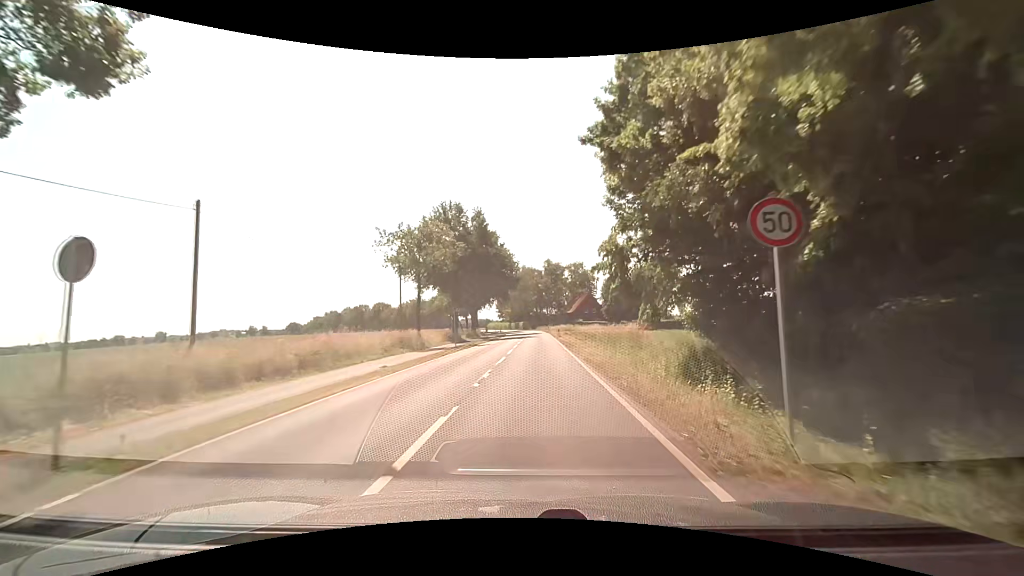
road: secondary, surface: asphalt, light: Day
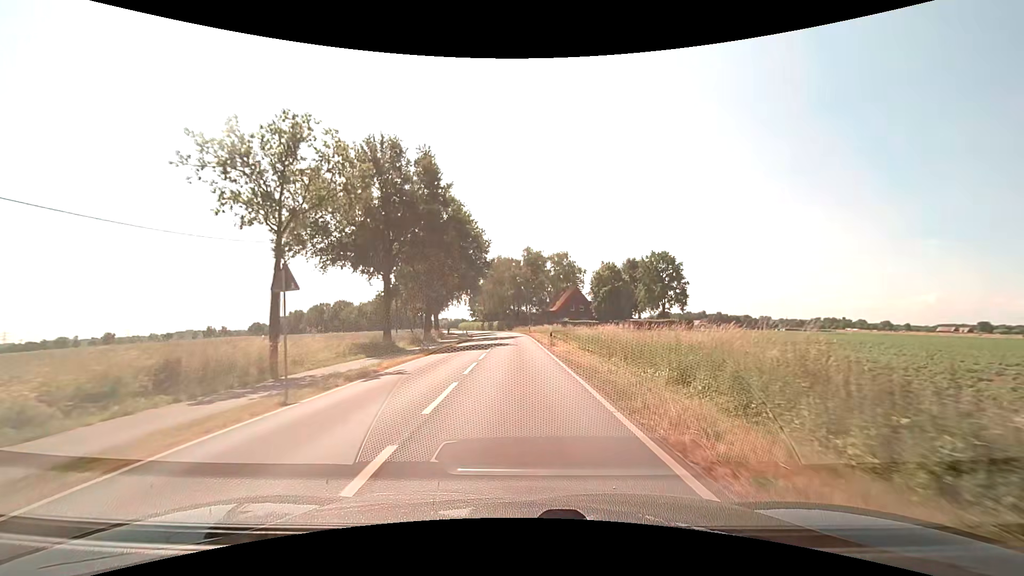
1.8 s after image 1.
(+0.1, +21.3) m; +2°
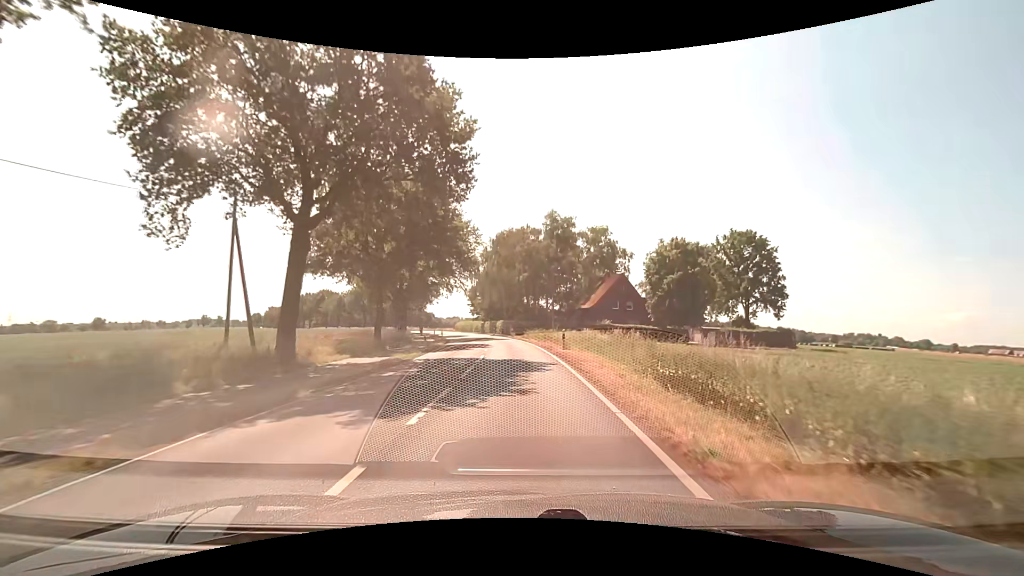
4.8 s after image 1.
(-0.5, +37.0) m; -2°
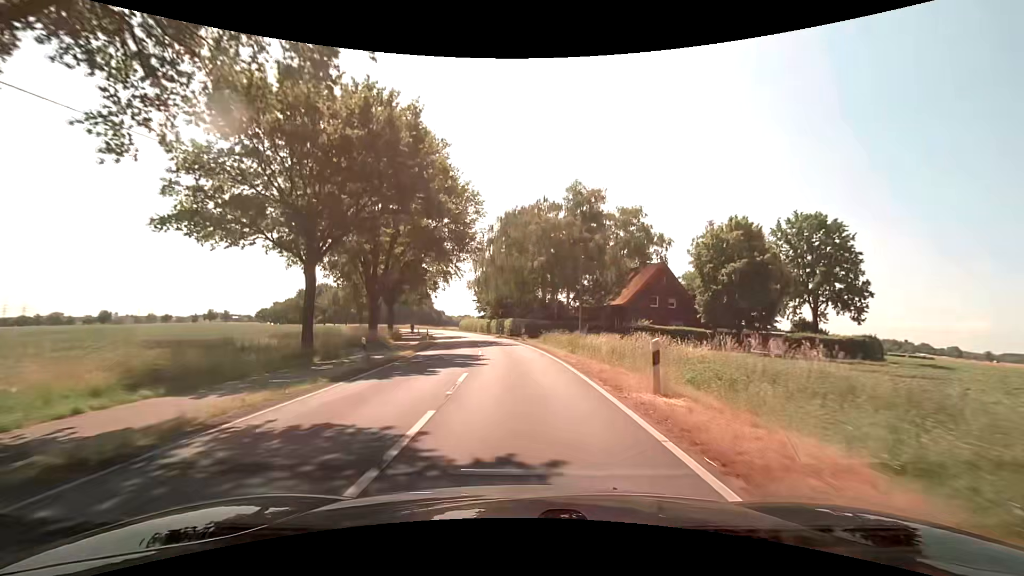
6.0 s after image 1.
(-0.1, +15.0) m; -1°
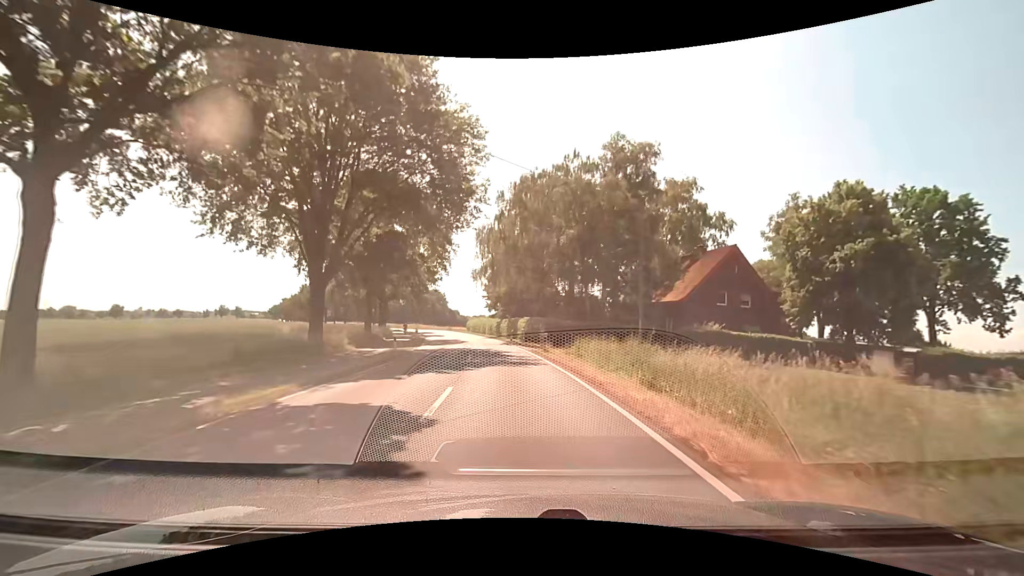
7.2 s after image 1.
(-0.1, +15.1) m; -2°
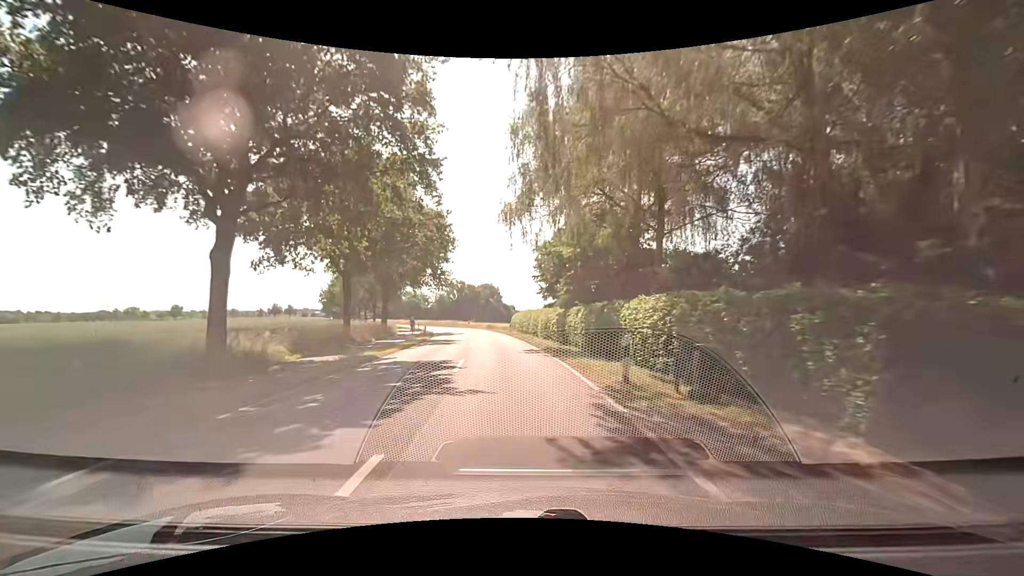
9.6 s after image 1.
(-1.4, +30.4) m; -7°
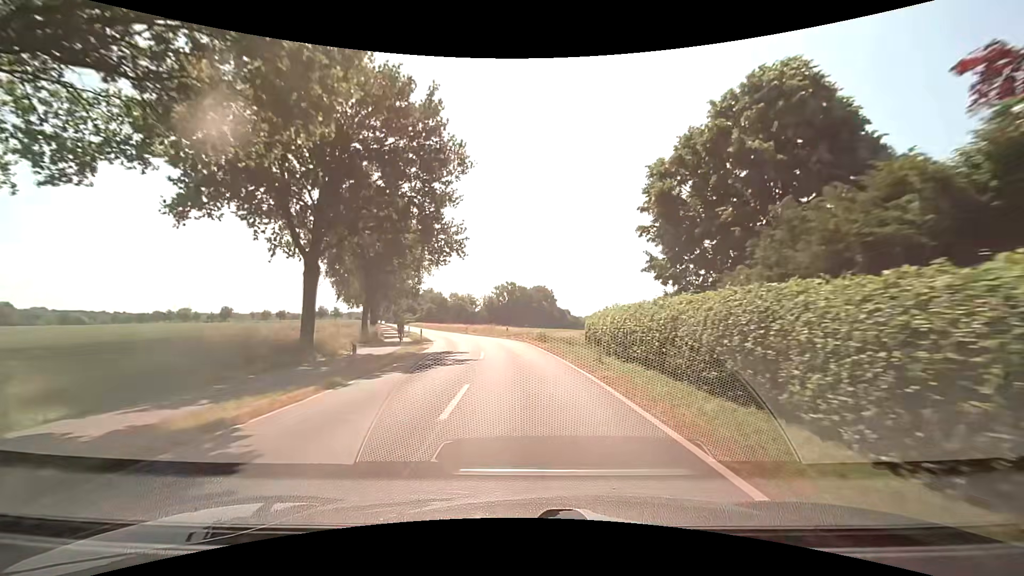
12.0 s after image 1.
(-1.5, +30.8) m; -6°
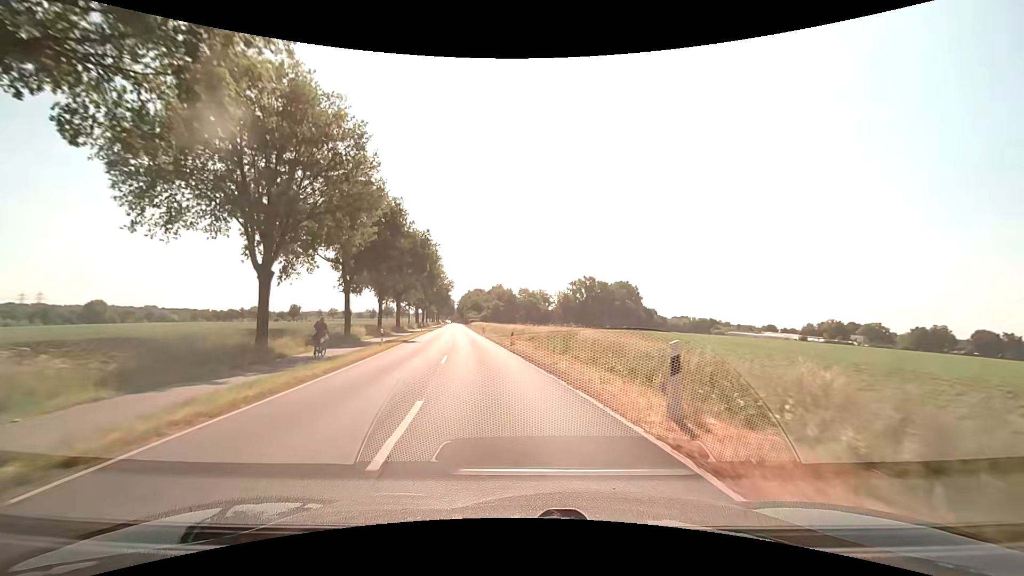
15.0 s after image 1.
(-2.1, +38.8) m; -8°
(0, +10) (-1, +20) (-3, +30) (-4, +40) (-6, +50) (-7, +60) (-8, +69) (-10, +79) (-11, +89) (-13, +99) m
